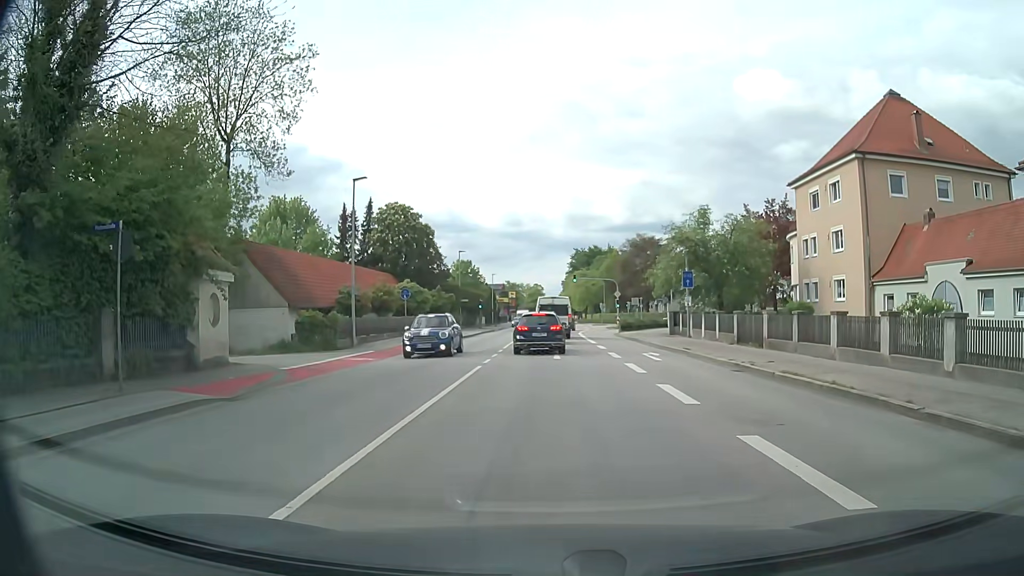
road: secondary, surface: asphalt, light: Day
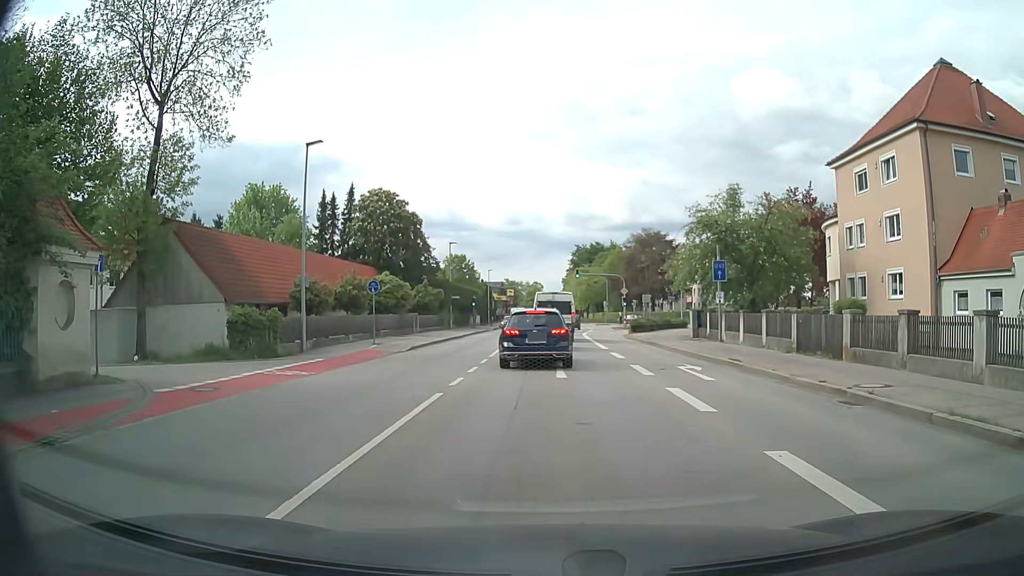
(+0.1, +6.8) m; +1°
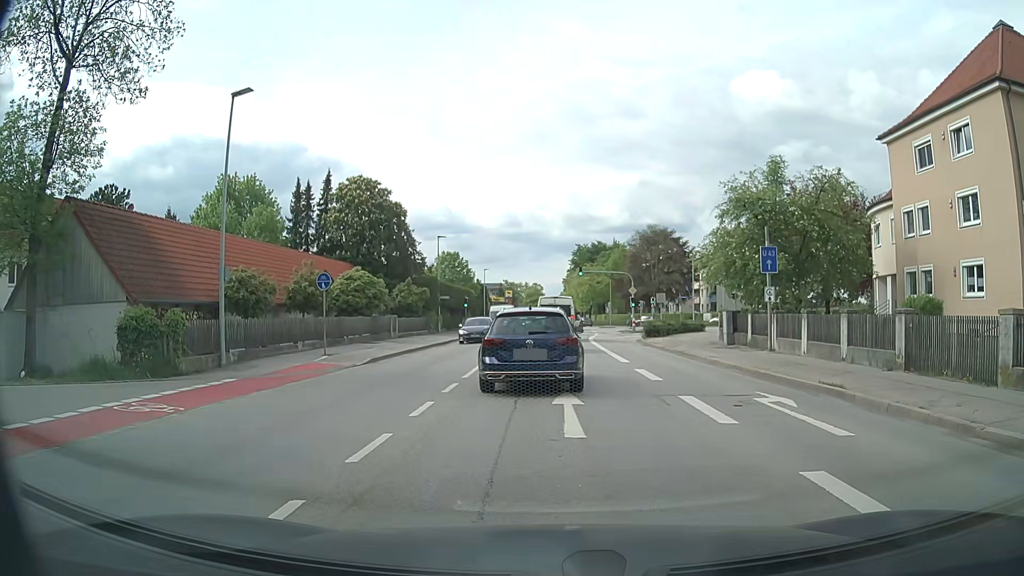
(0.0, +6.8) m; -1°
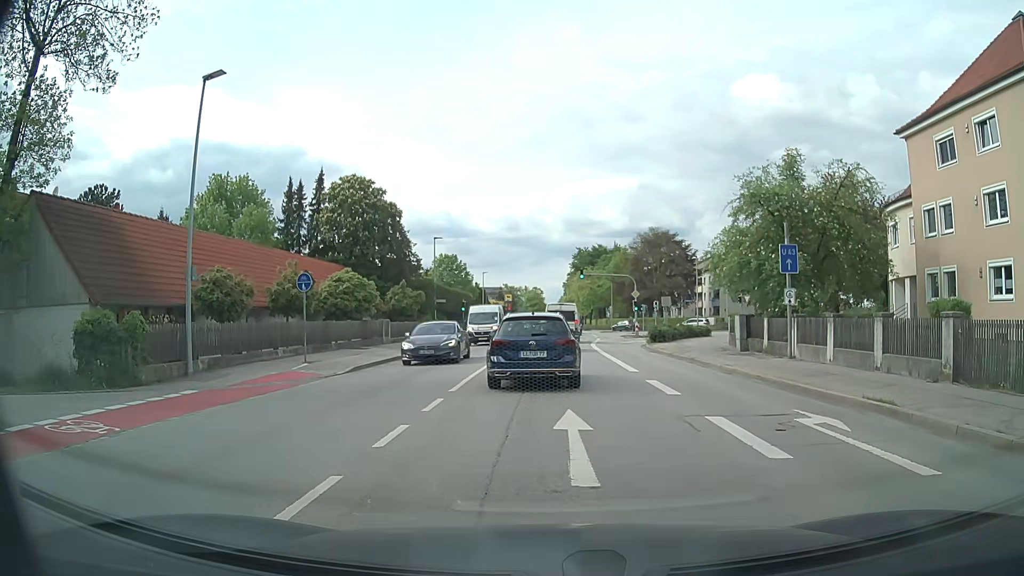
(0.0, +2.1) m; +1°
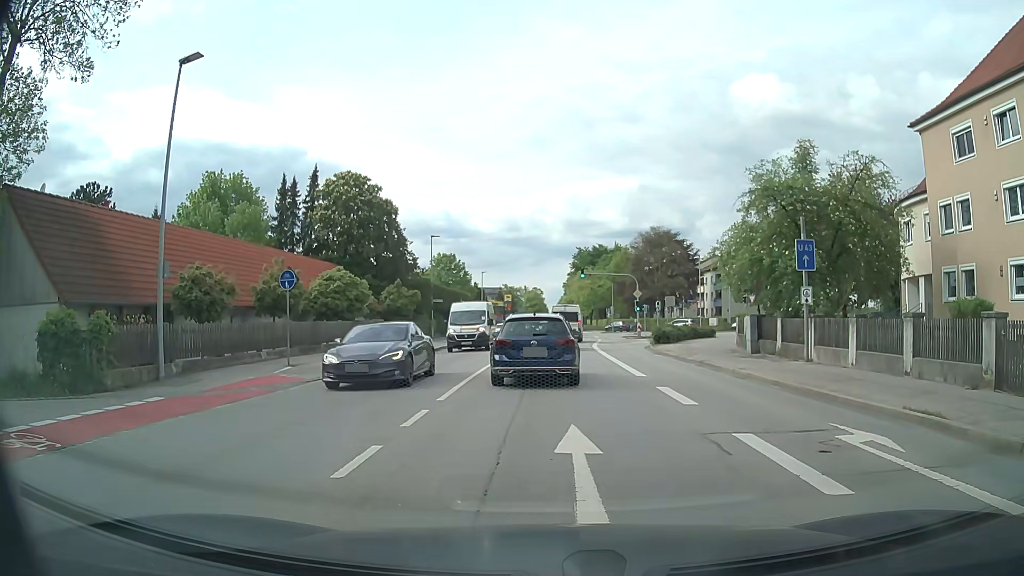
(0.0, +1.6) m; +1°
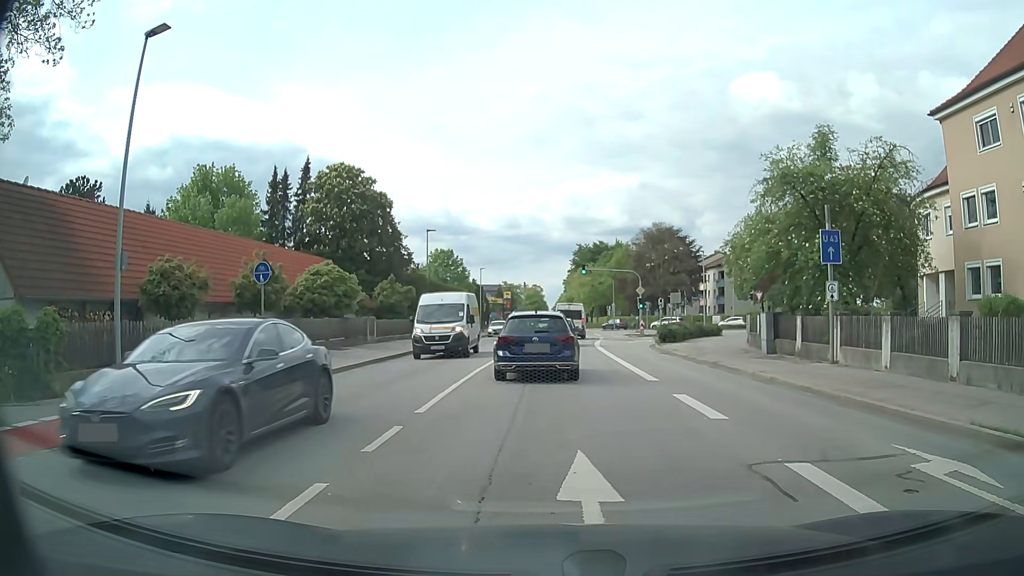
(0.0, +2.0) m; 0°
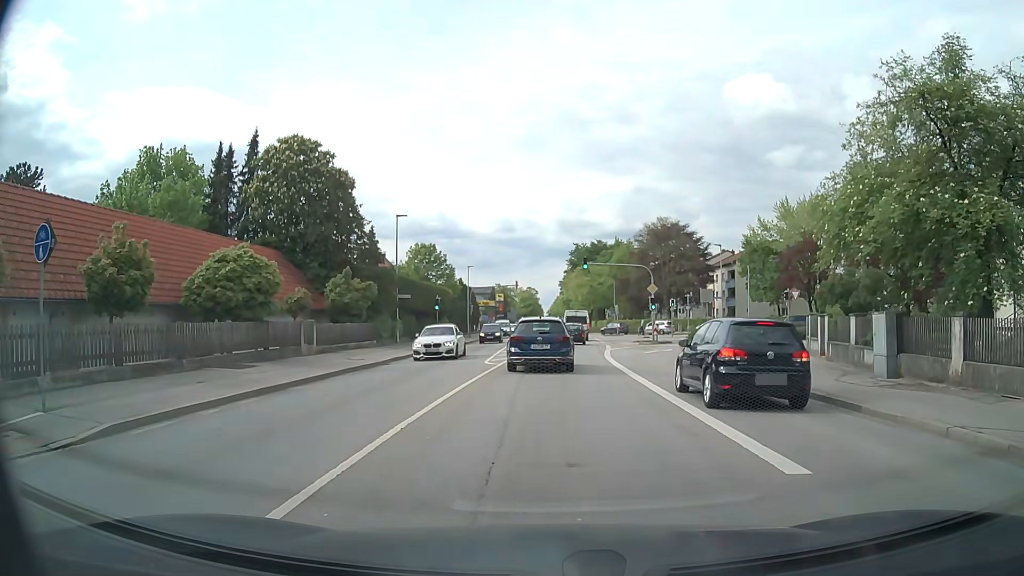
(0.0, +9.4) m; +1°
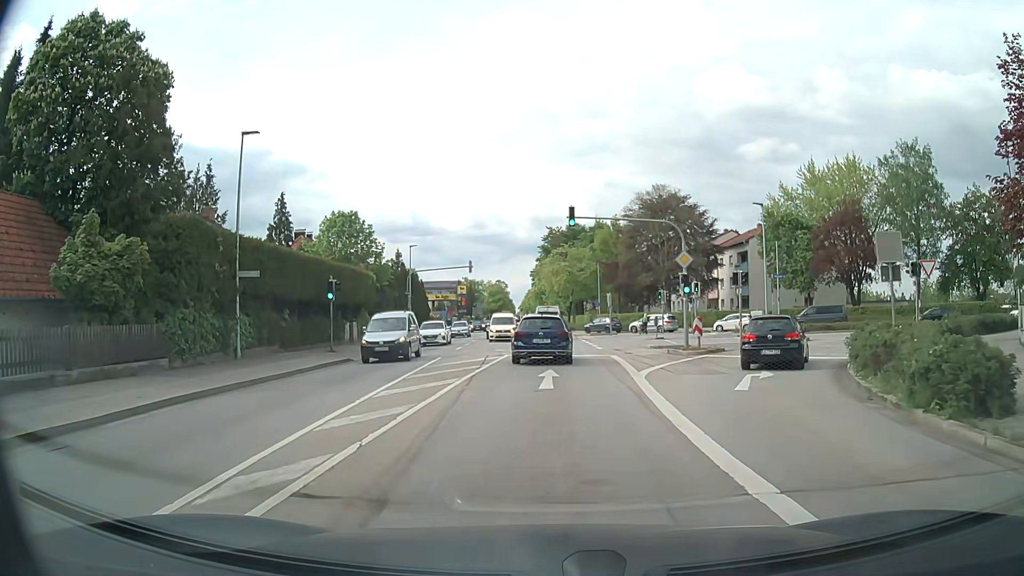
(+0.1, +20.4) m; +2°
(0, +10) (0, +20) (0, +30) (0, +40) (0, +50) (-1, +60) (-1, +70) (-2, +80) (-2, +90) (-3, +100) m
